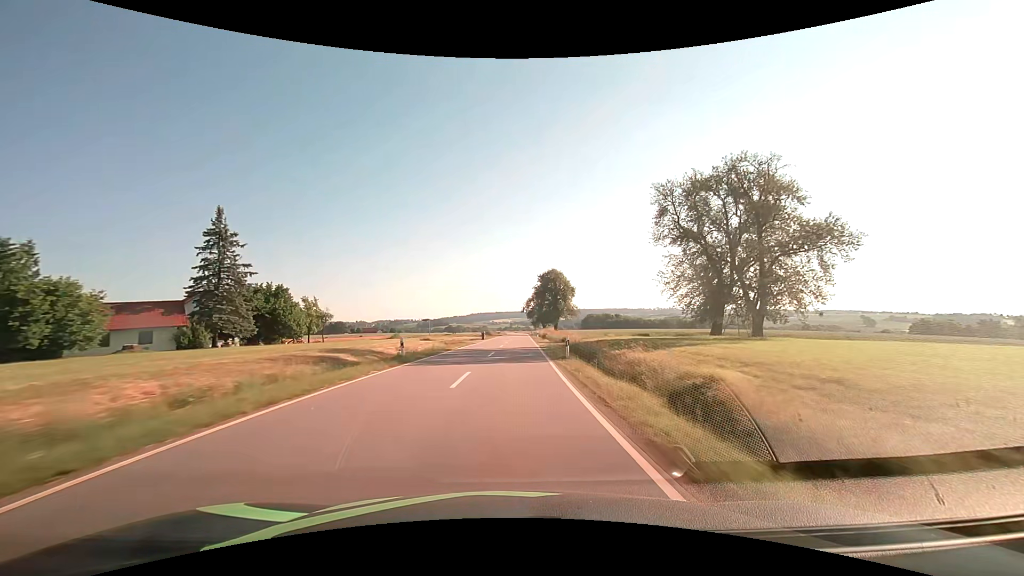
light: Day
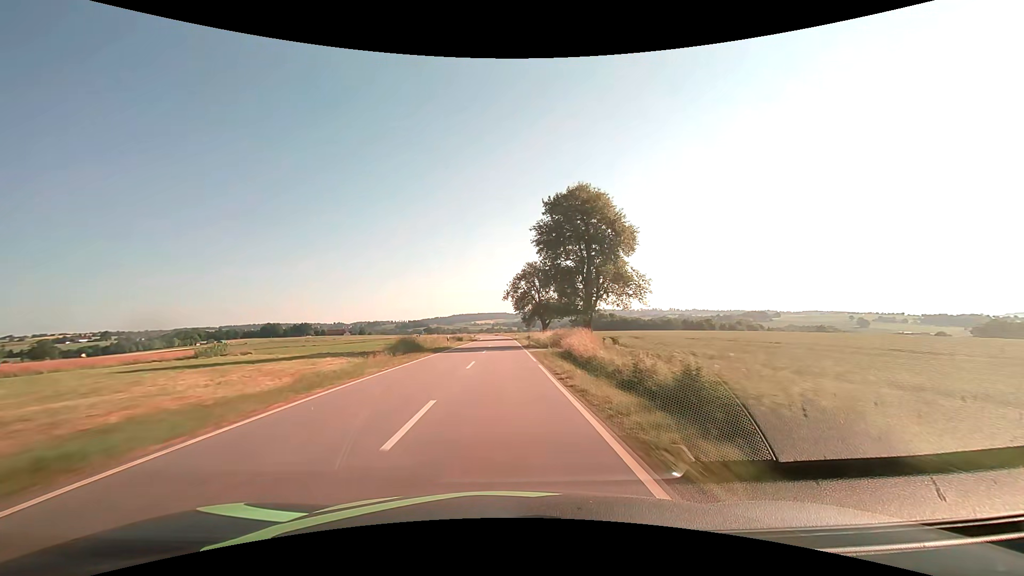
(+2.0, +66.1) m; +2°
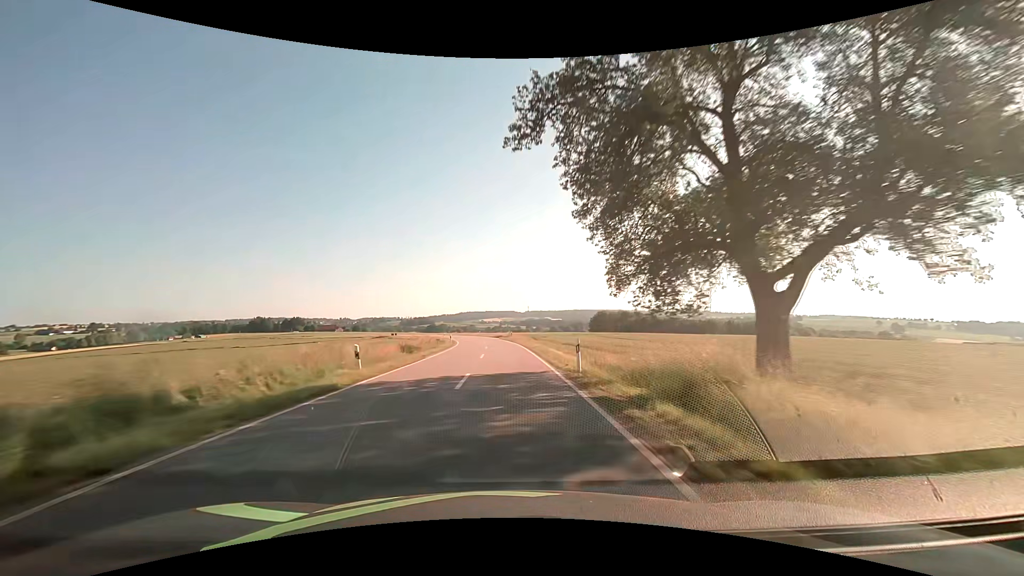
(-0.6, +67.6) m; -1°
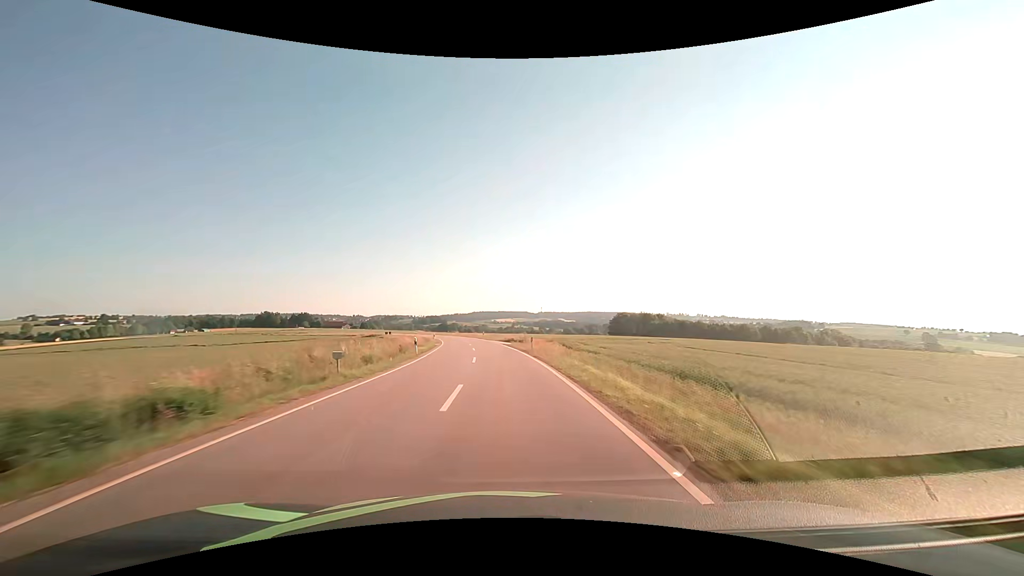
(-0.3, +27.2) m; -1°
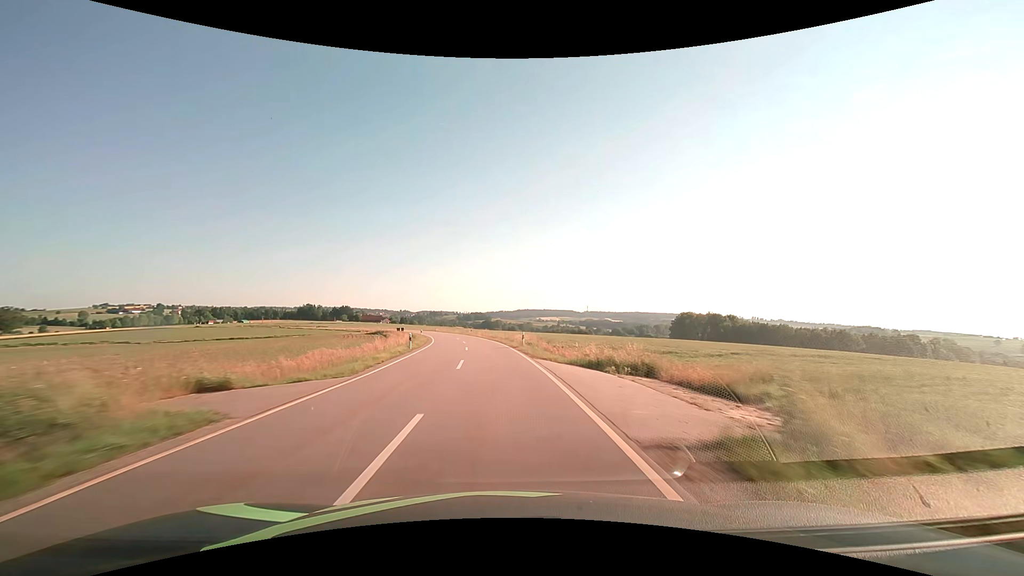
(-1.5, +40.9) m; -5°
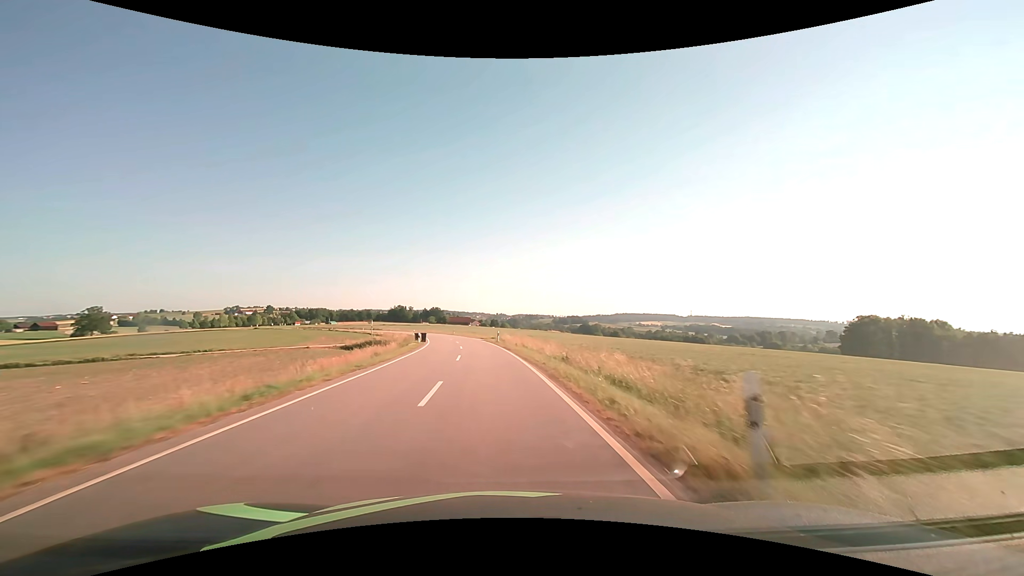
(-6.4, +67.9) m; -11°
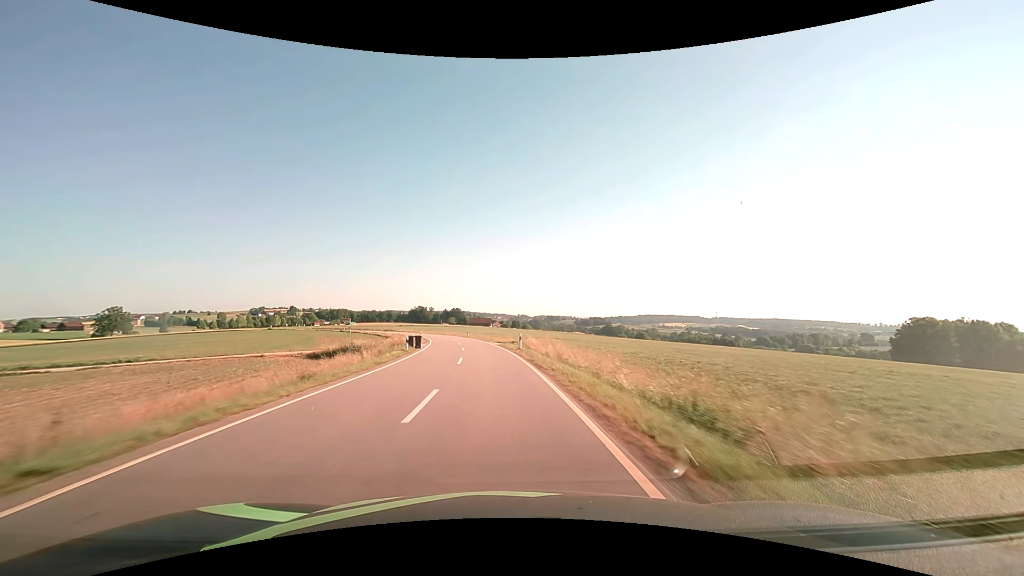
(-0.3, +13.7) m; -2°
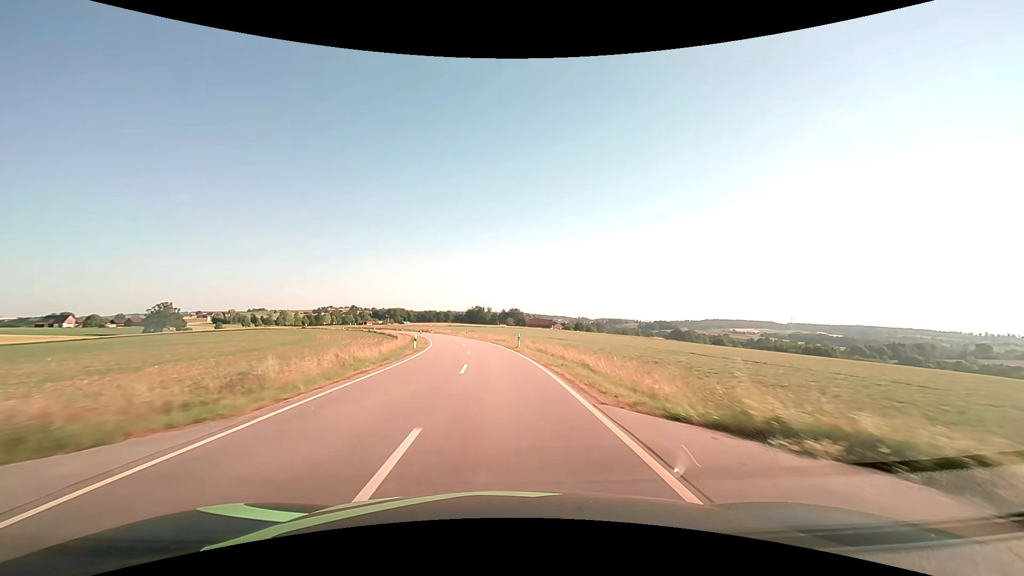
(-2.7, +40.9) m; -7°
(0, +10) (0, +20) (-1, +30) (-2, +40) (-3, +50) (-5, +60) (-7, +70) (-9, +79) (-11, +89) (-14, +99) m
